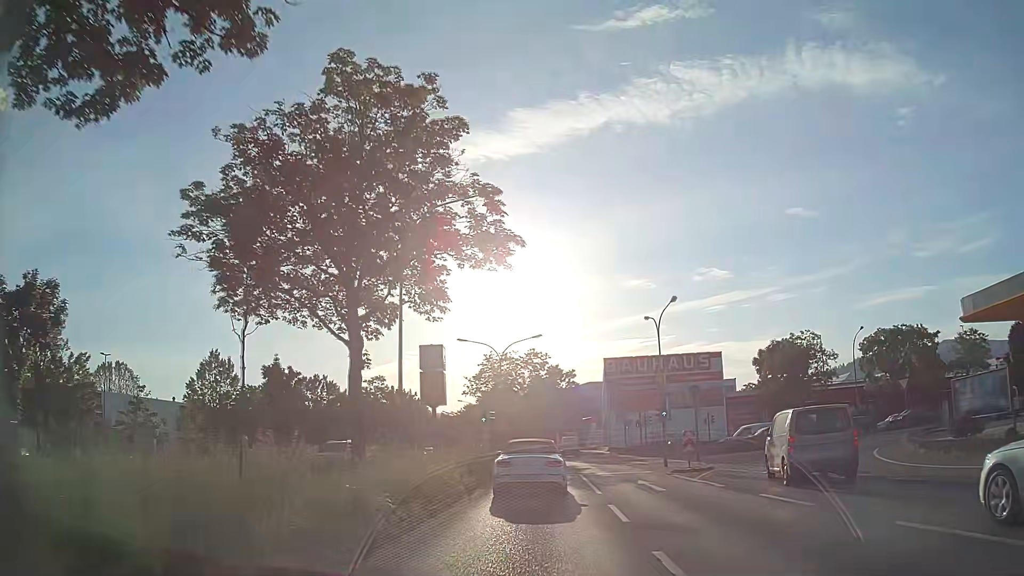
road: primary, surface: asphalt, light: Day
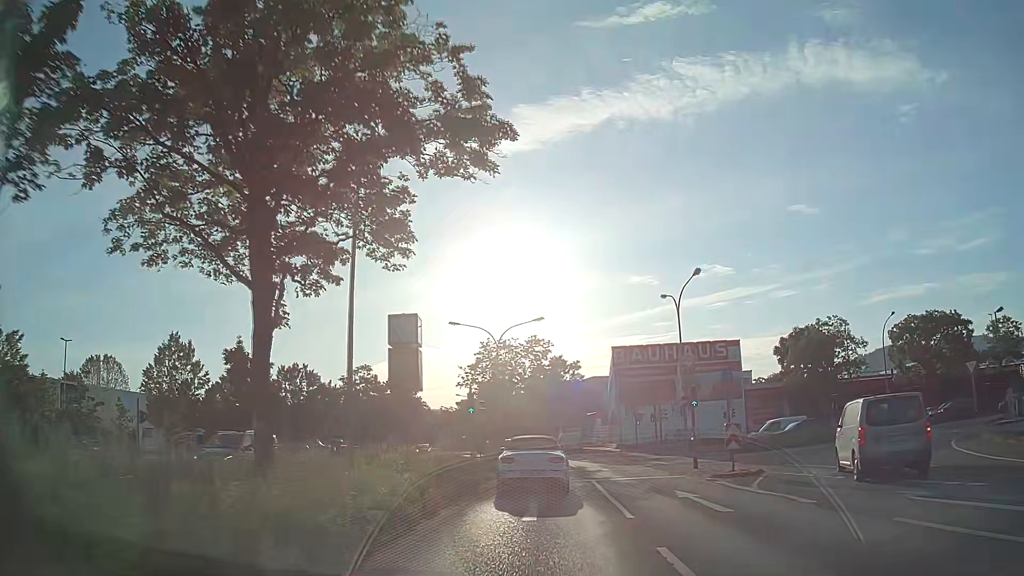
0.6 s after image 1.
(-0.1, +6.0) m; -1°
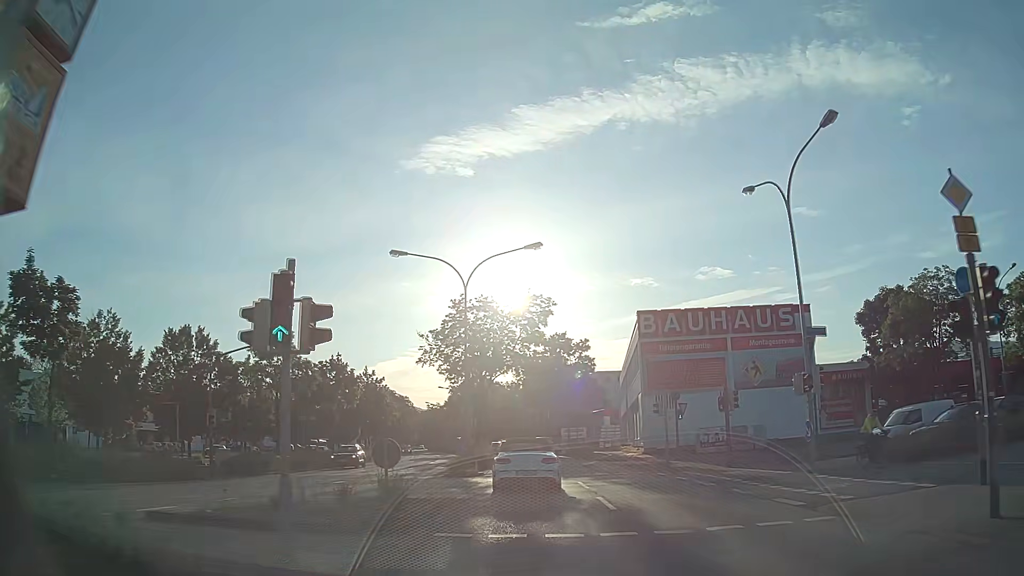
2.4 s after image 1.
(+0.1, +18.5) m; 0°
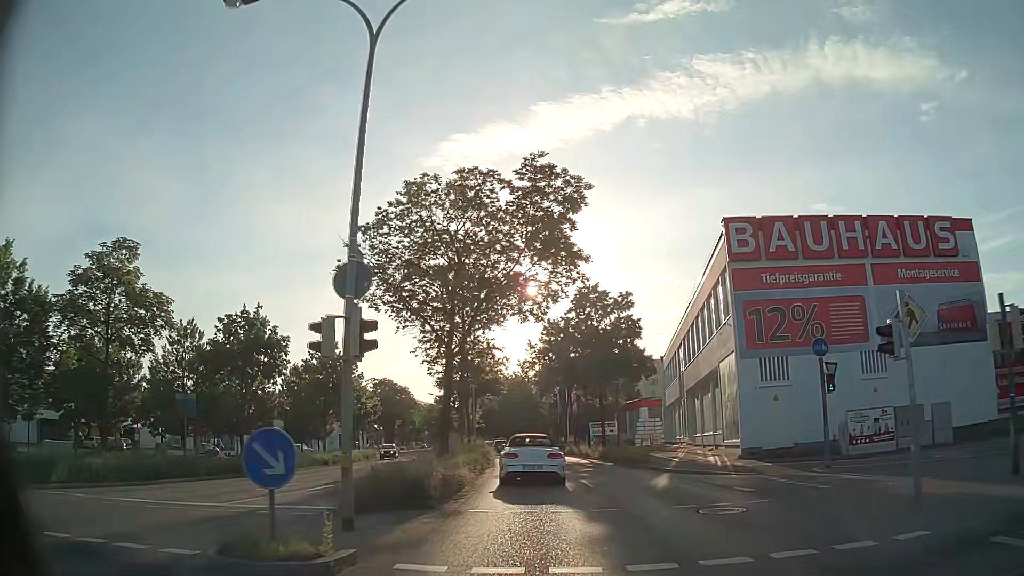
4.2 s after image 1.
(-0.1, +19.1) m; -2°
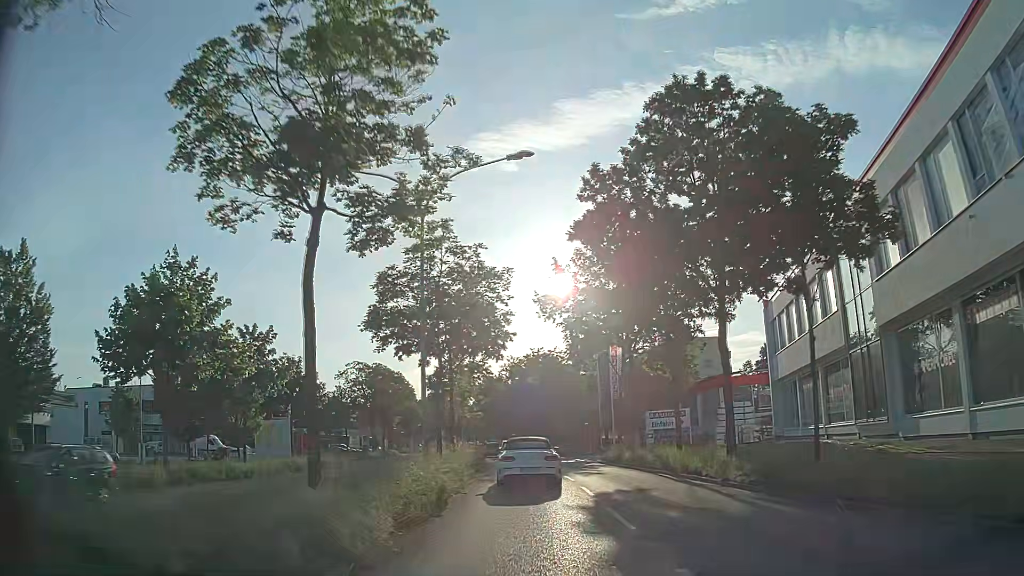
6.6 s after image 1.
(-0.4, +26.3) m; -2°
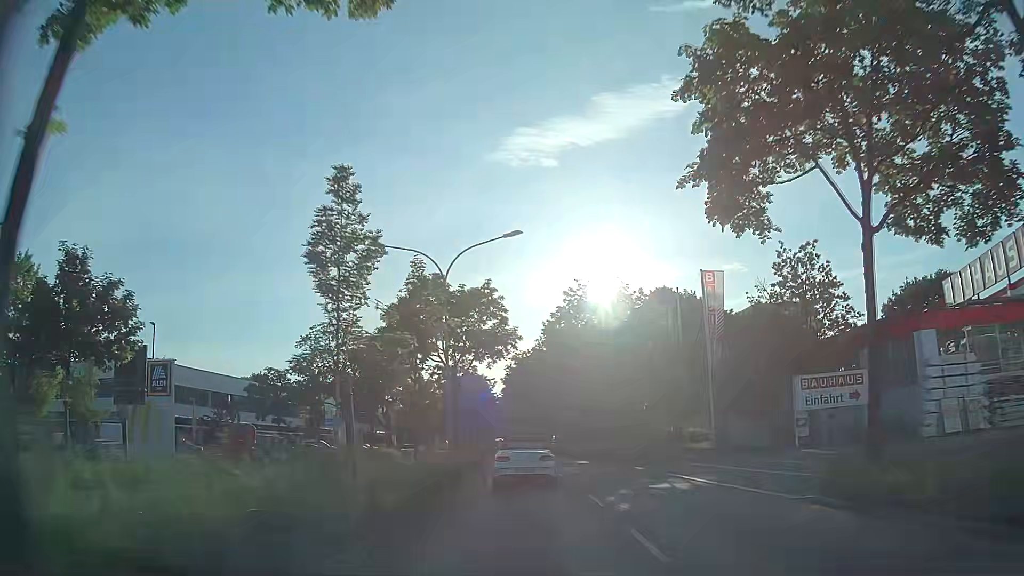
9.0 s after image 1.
(-1.0, +26.7) m; -5°
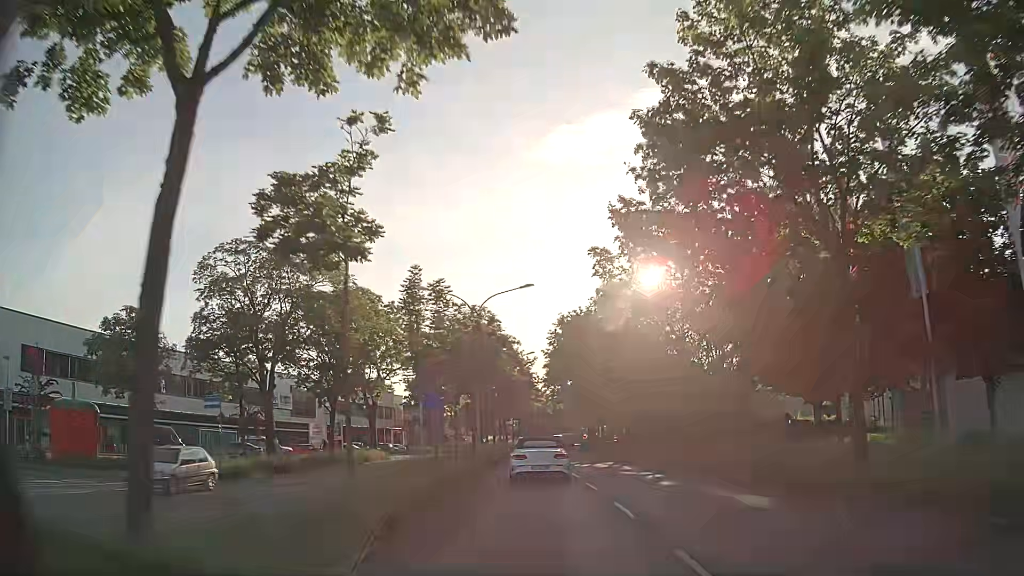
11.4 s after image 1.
(-0.7, +26.4) m; -4°
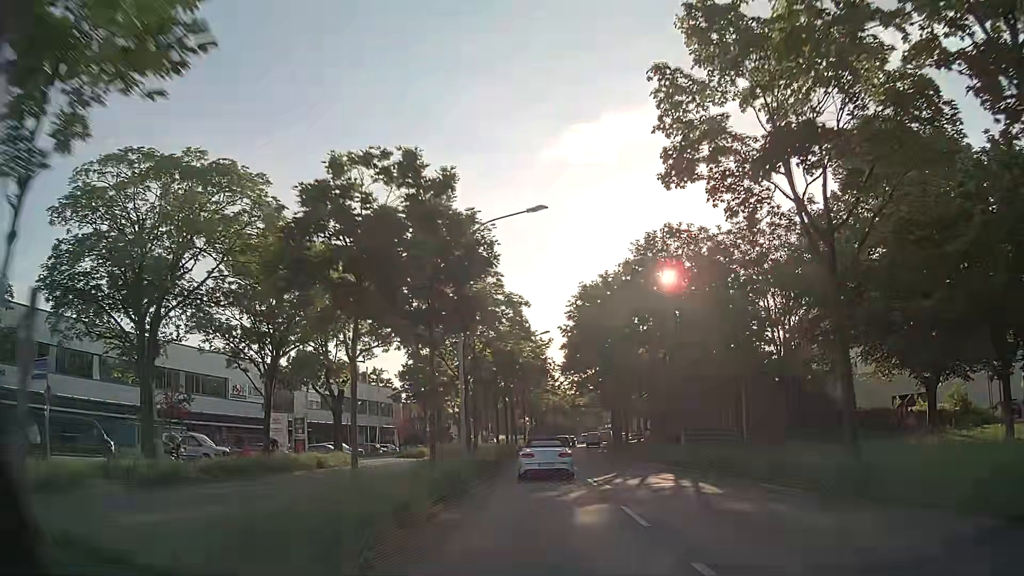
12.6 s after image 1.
(-0.1, +13.0) m; -1°
(0, +10) (0, +20) (0, +30) (0, +40) (0, +50) (0, +60) (+1, +70) (+2, +80) (+3, +90) (+4, +100) m
